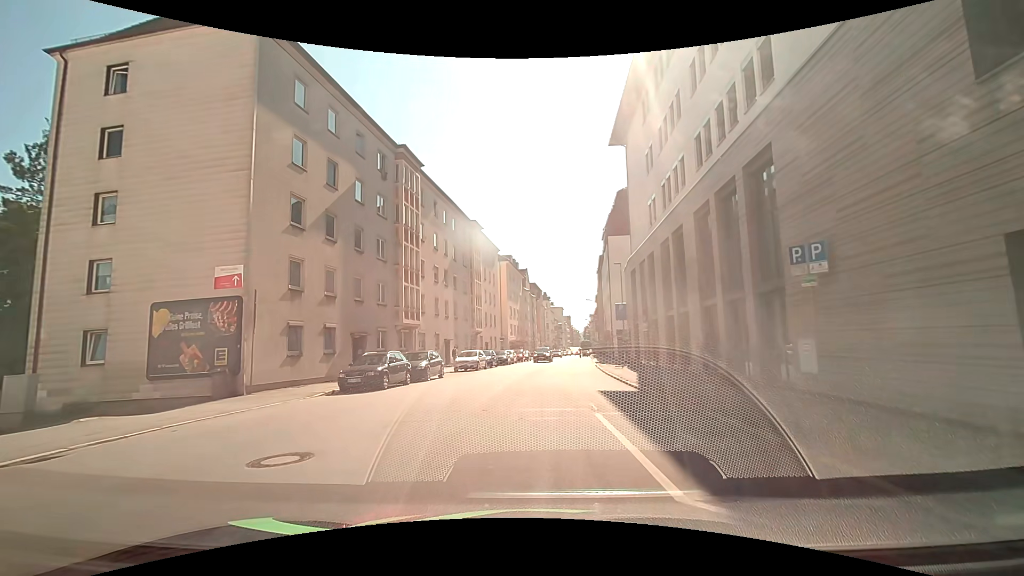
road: tertiary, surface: asphalt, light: Day
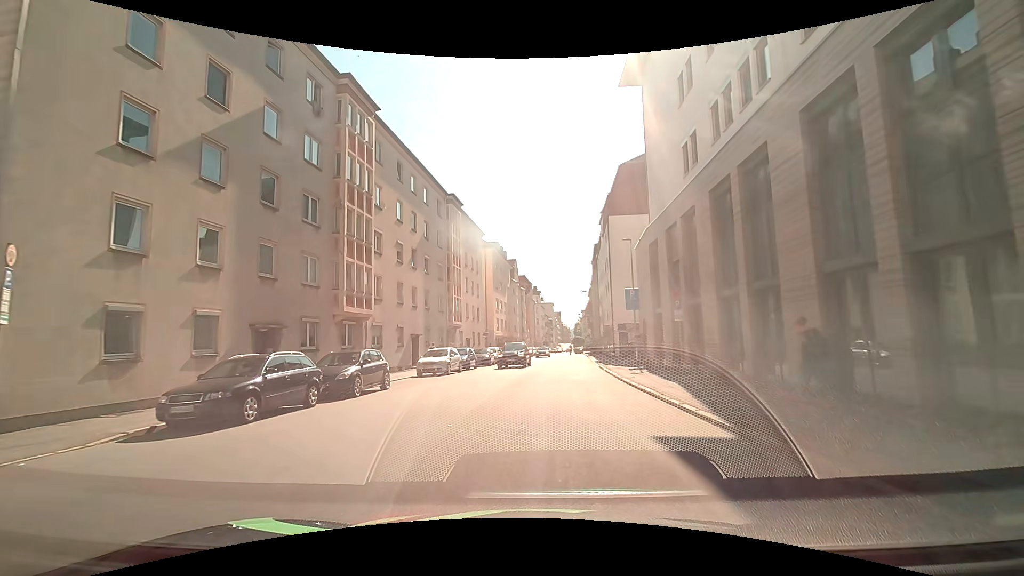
(+0.1, +8.4) m; +1°
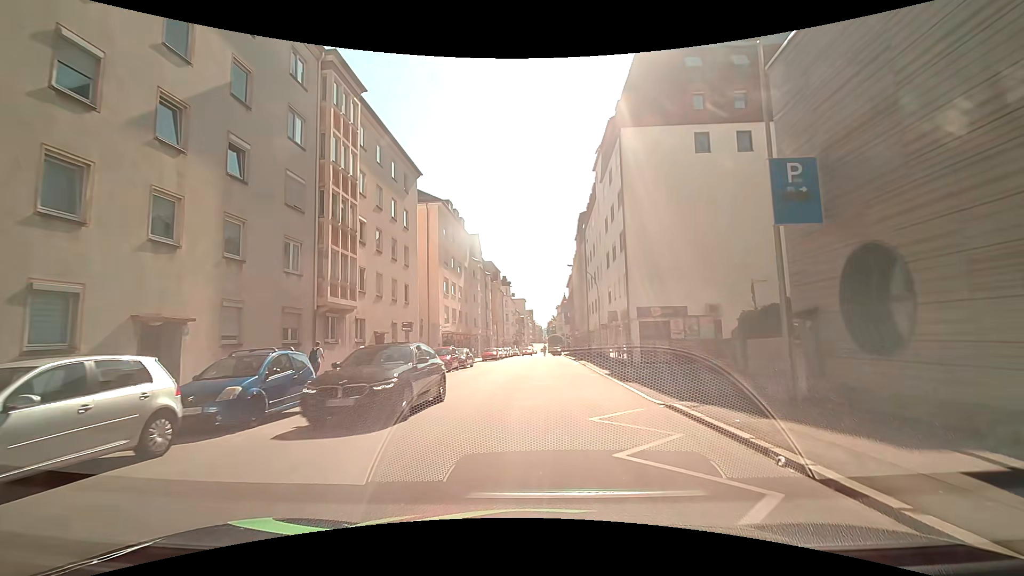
(+0.6, +22.1) m; +3°
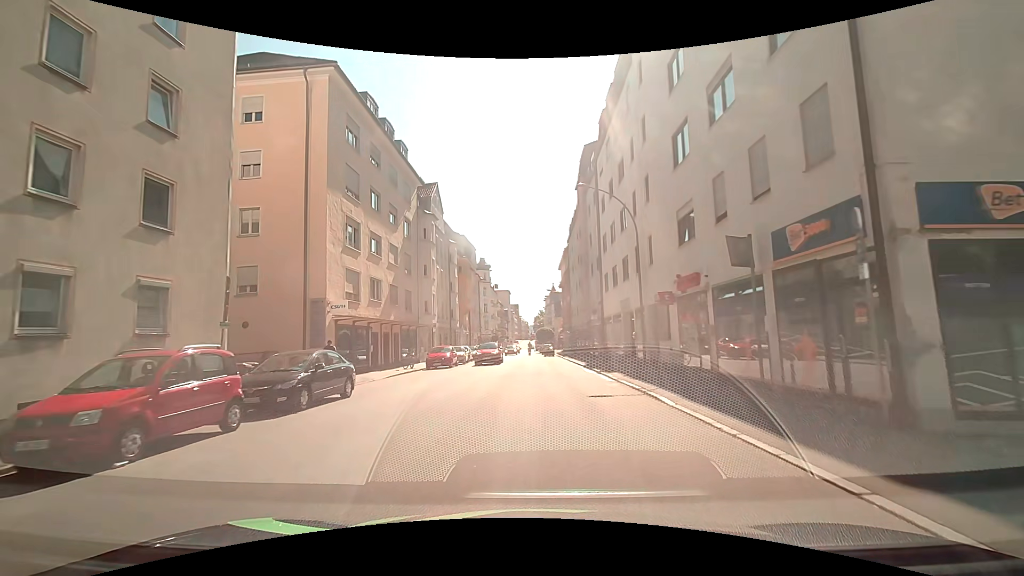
(+0.4, +23.1) m; +1°
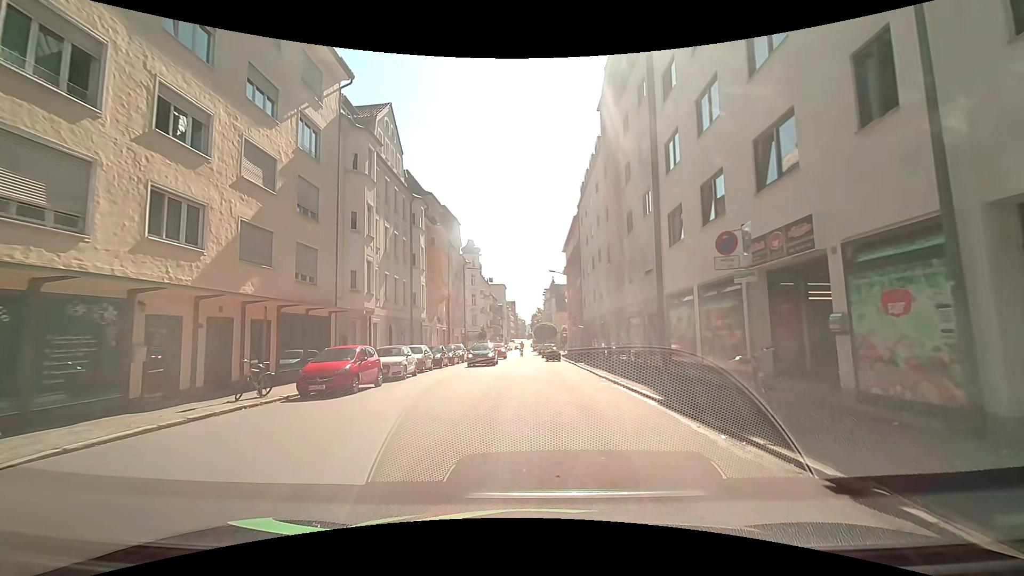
(0.0, +17.6) m; +1°
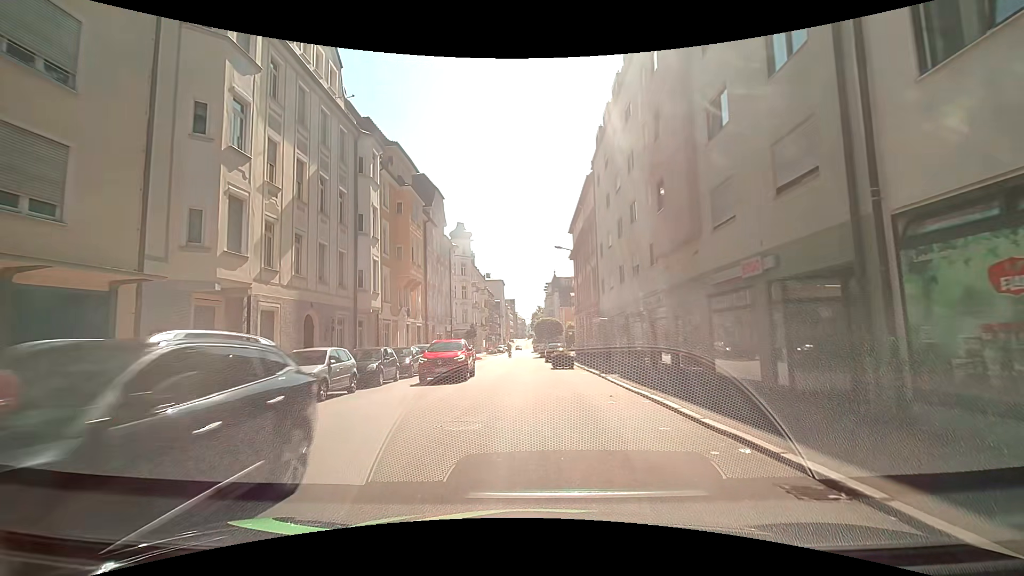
(-0.1, +12.6) m; 0°
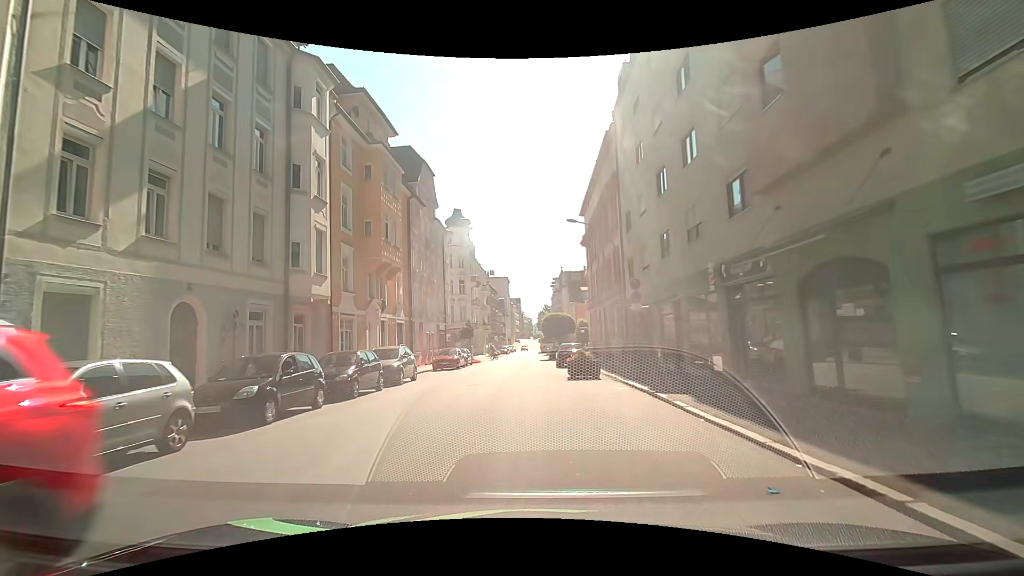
(-0.1, +8.3) m; -1°
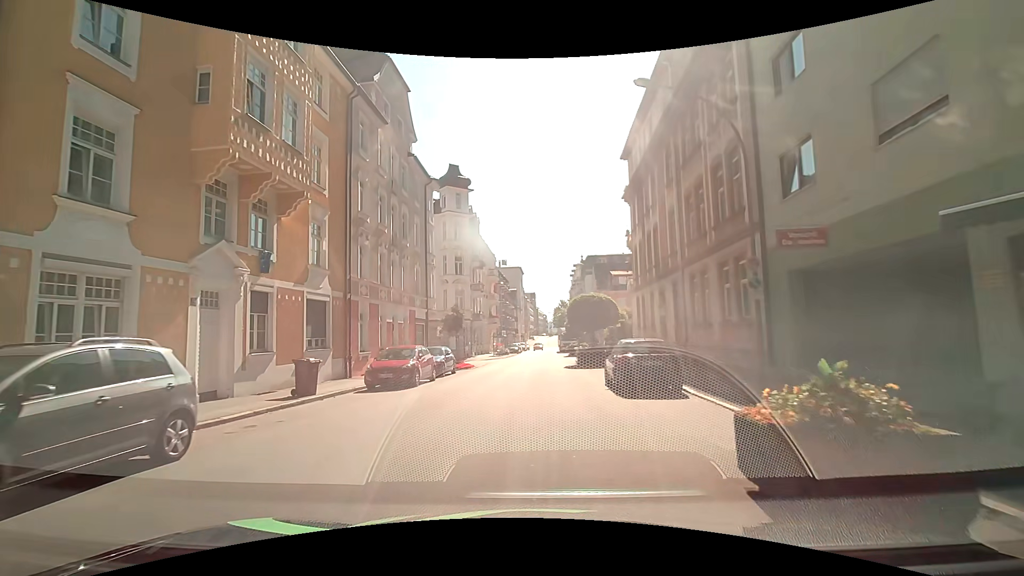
(-0.3, +16.0) m; -1°
